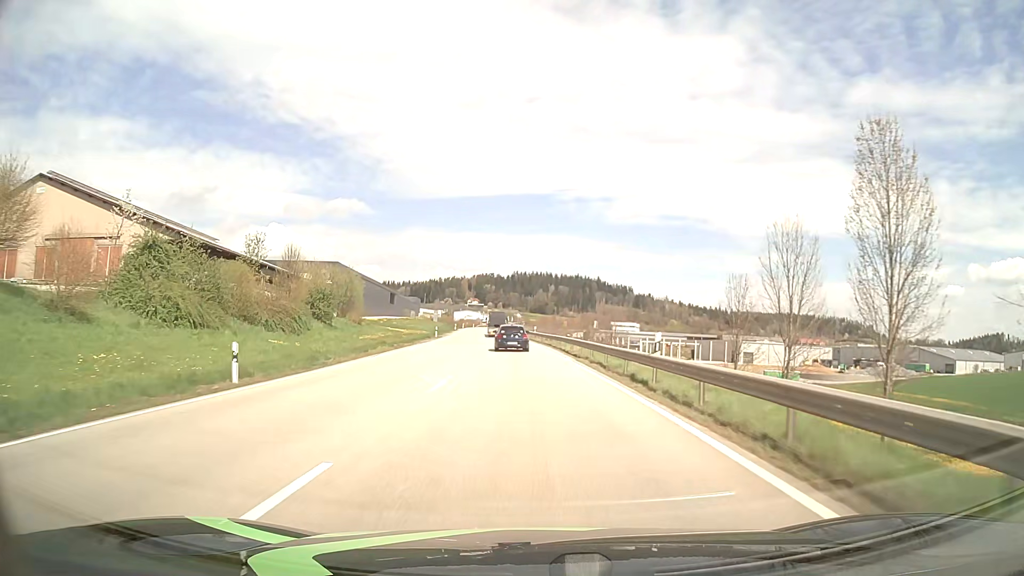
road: primary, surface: asphalt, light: Day
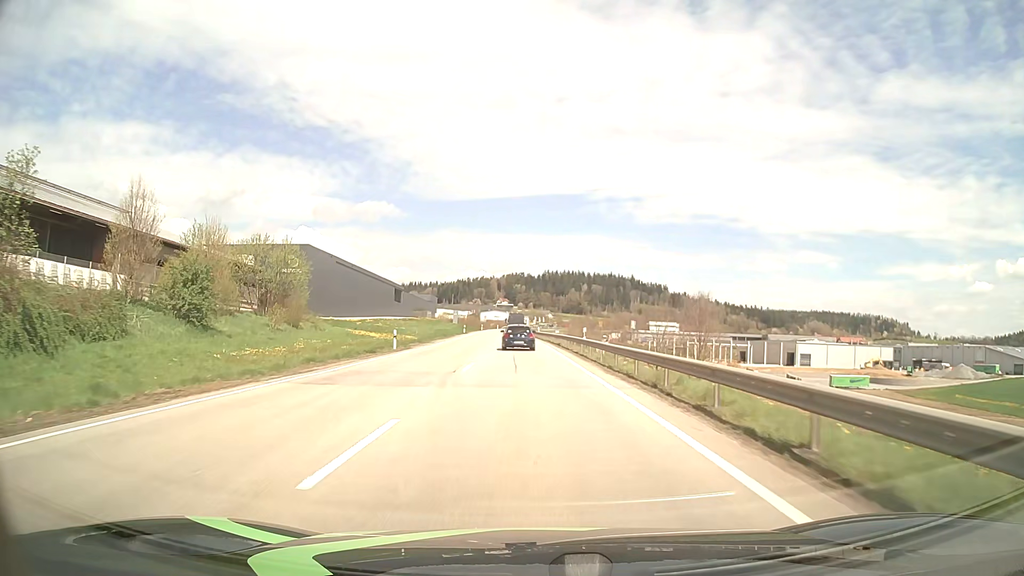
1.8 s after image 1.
(-0.6, +32.7) m; -2°
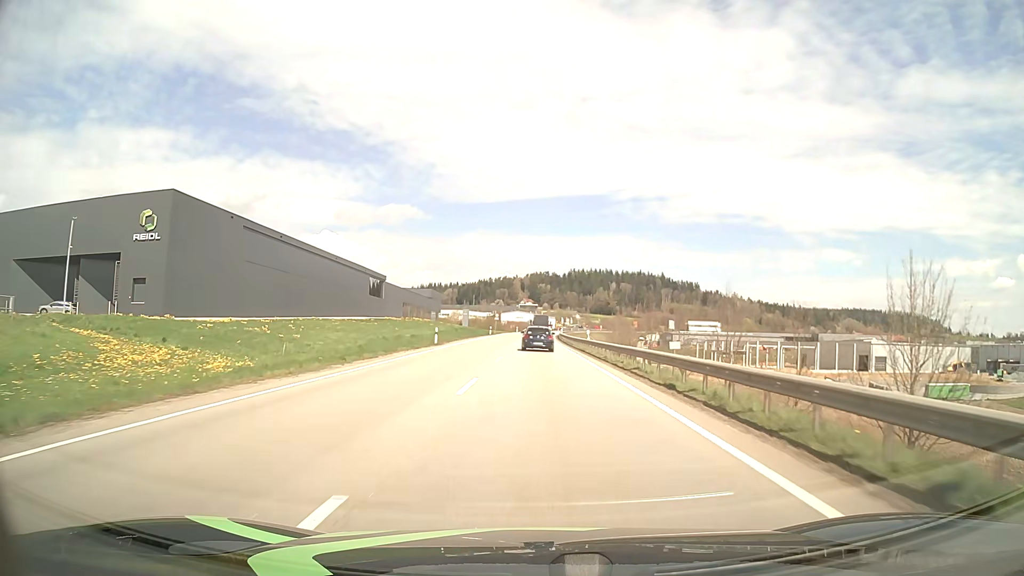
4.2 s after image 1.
(-1.1, +44.8) m; -2°
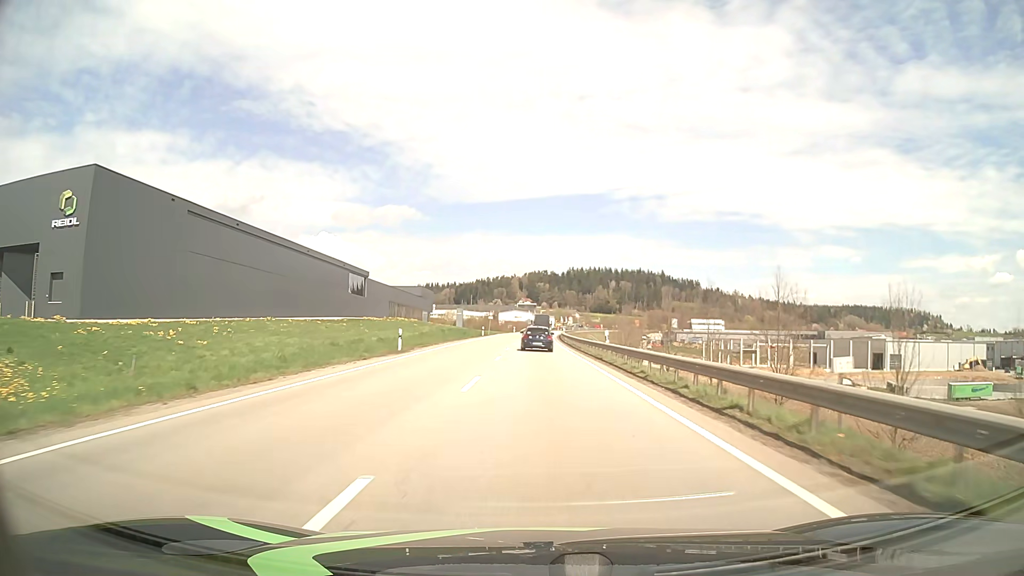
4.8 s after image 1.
(0.0, +11.4) m; 0°
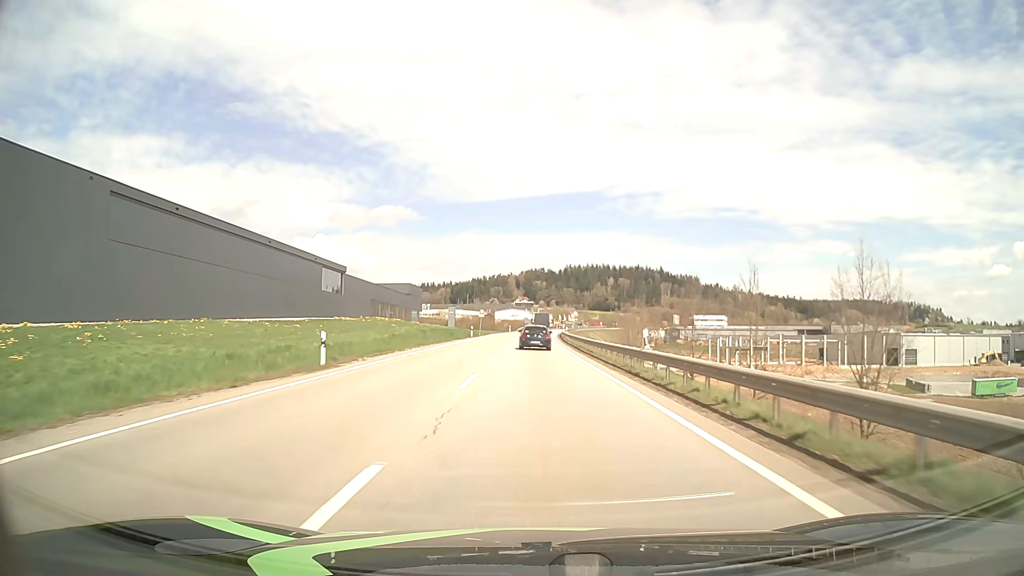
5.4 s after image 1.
(0.0, +11.5) m; 0°
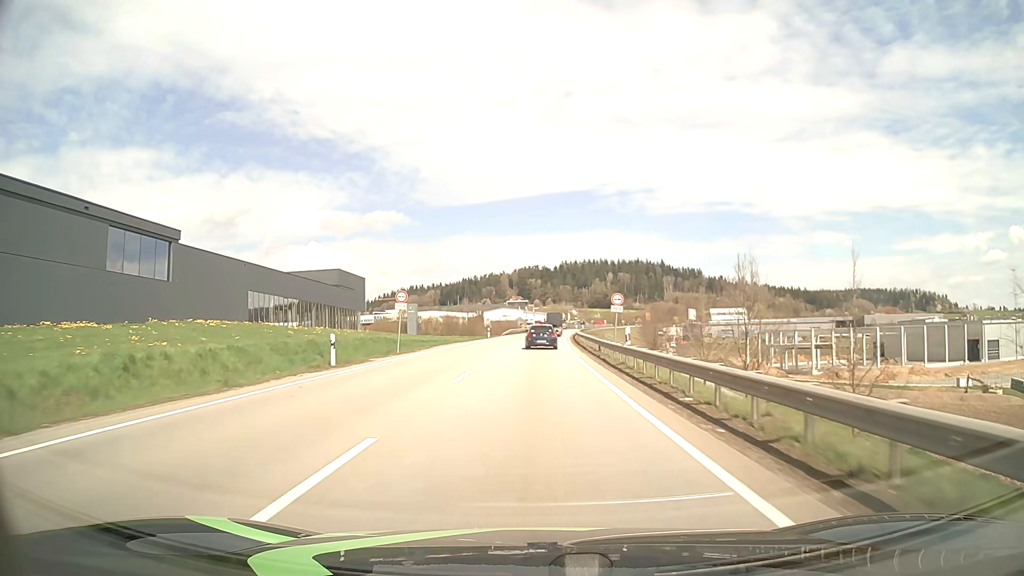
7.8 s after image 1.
(+0.2, +46.7) m; 0°
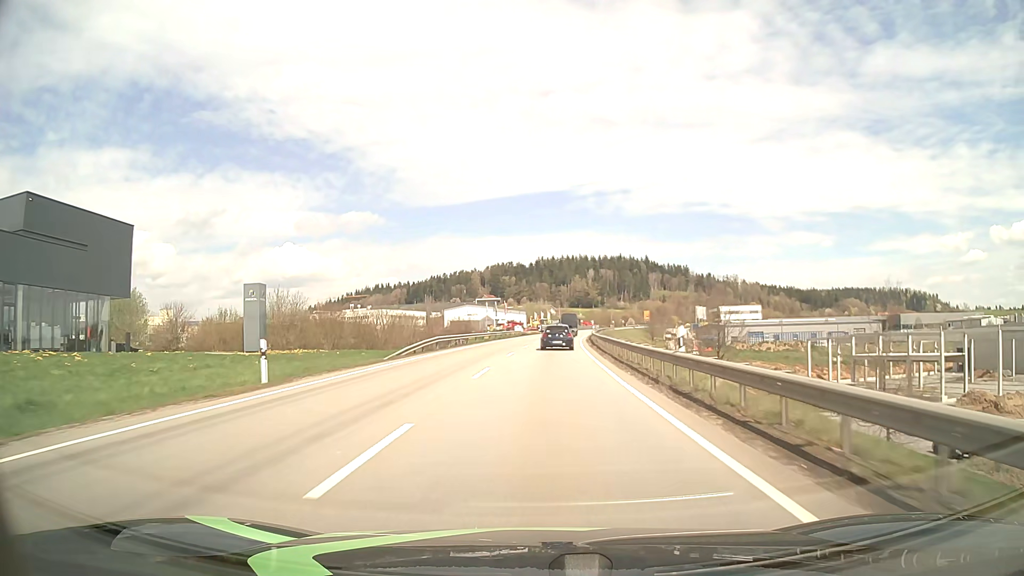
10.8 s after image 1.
(+0.8, +58.9) m; +2°
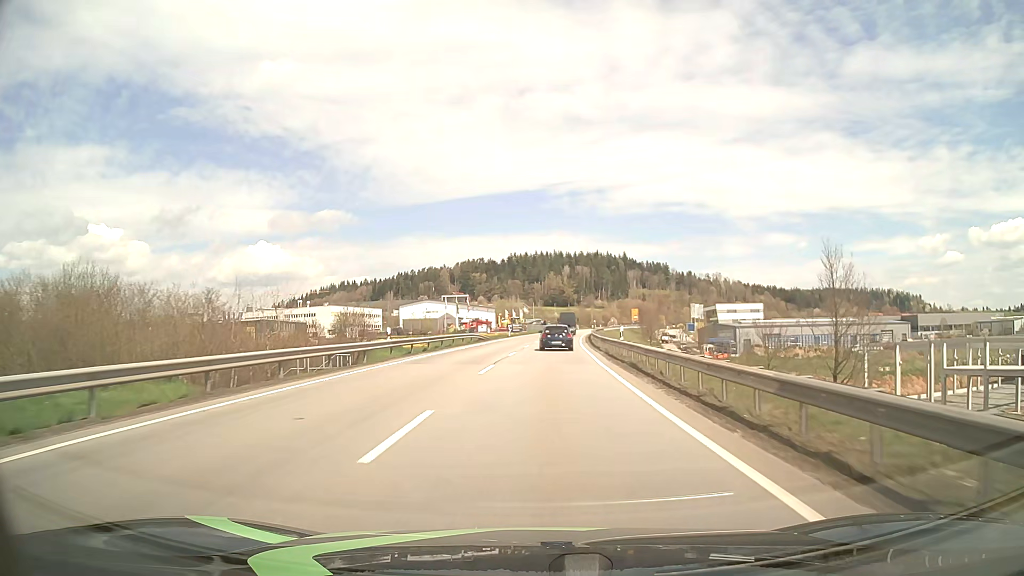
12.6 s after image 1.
(+0.7, +34.9) m; +2°
